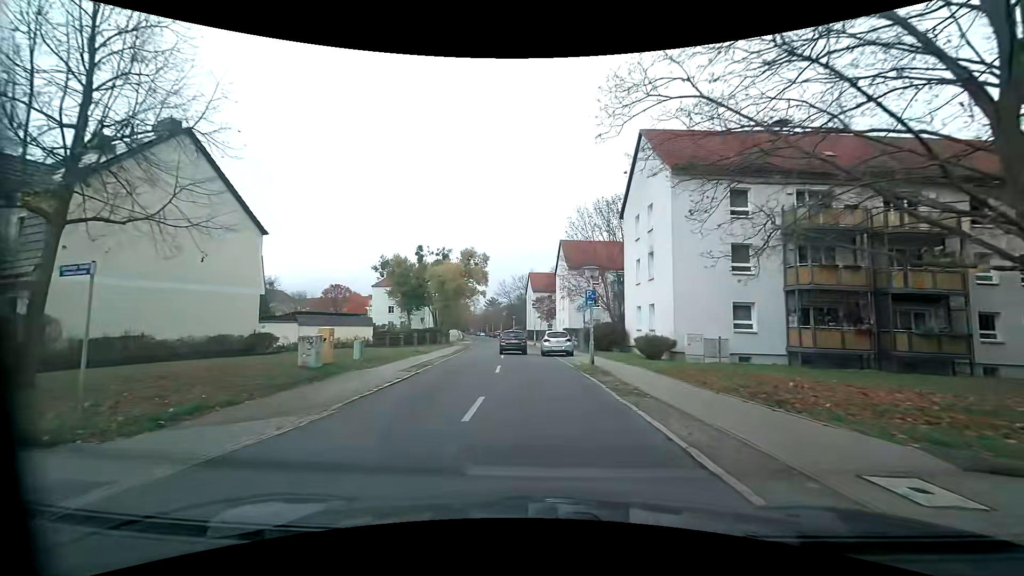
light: Day
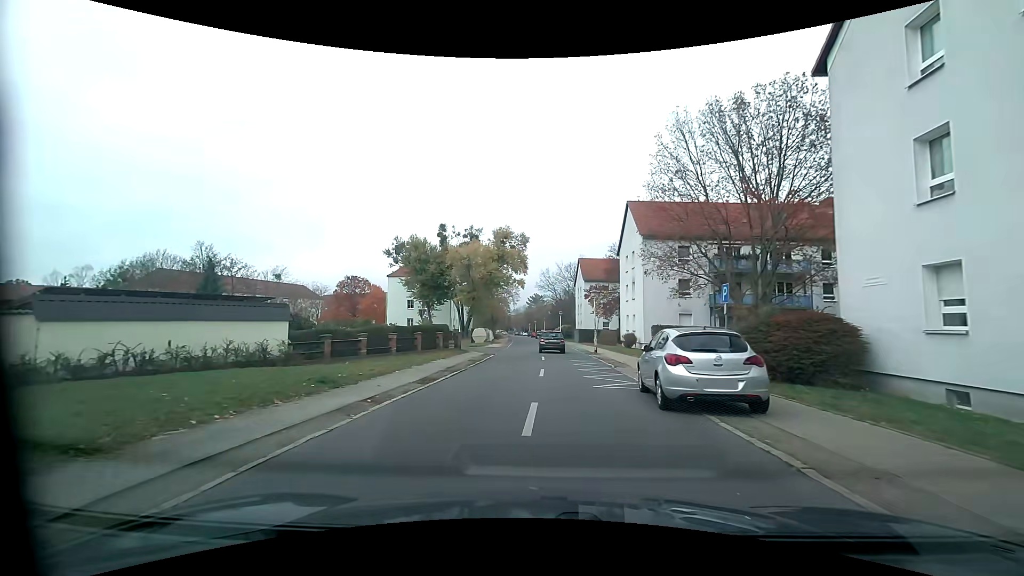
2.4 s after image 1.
(-0.9, +19.6) m; -4°
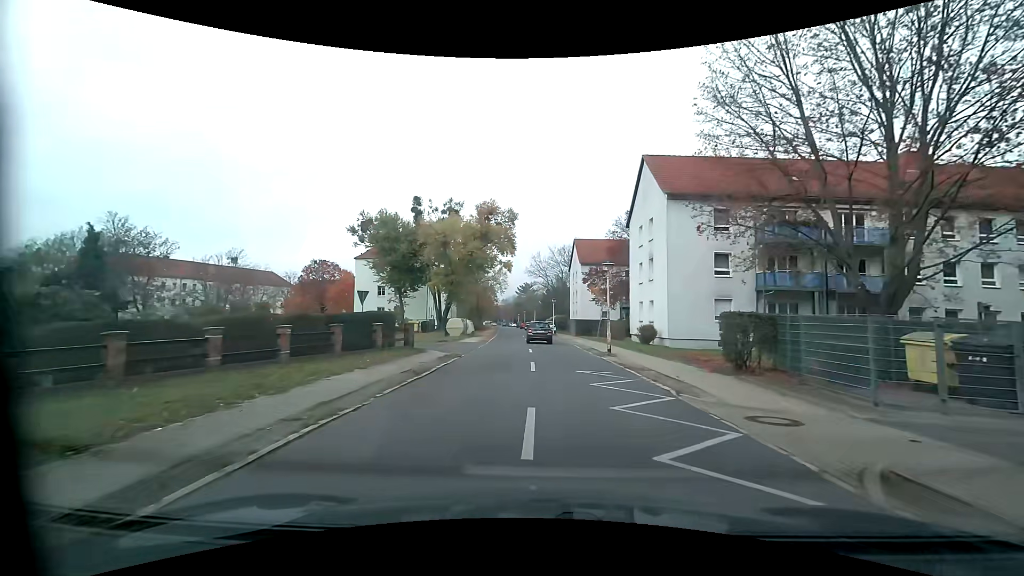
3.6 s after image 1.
(0.0, +10.6) m; +1°
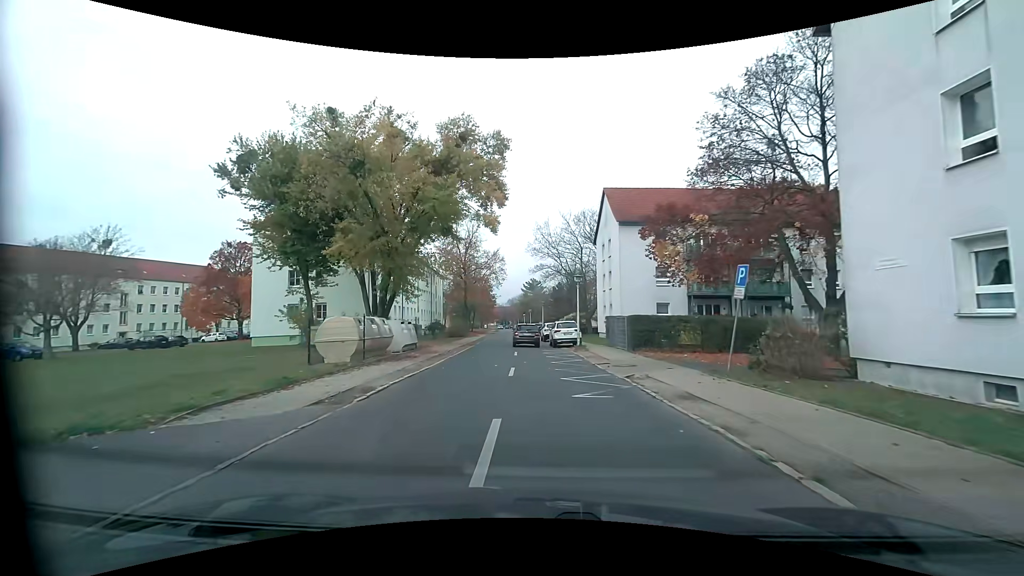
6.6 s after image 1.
(-0.3, +28.2) m; -2°
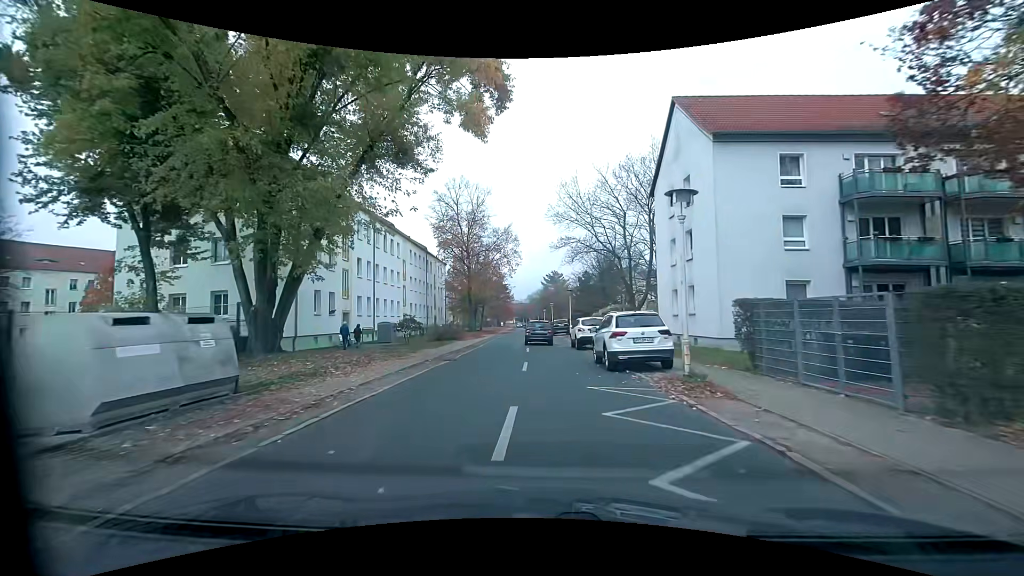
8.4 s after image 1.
(-0.3, +17.5) m; -2°
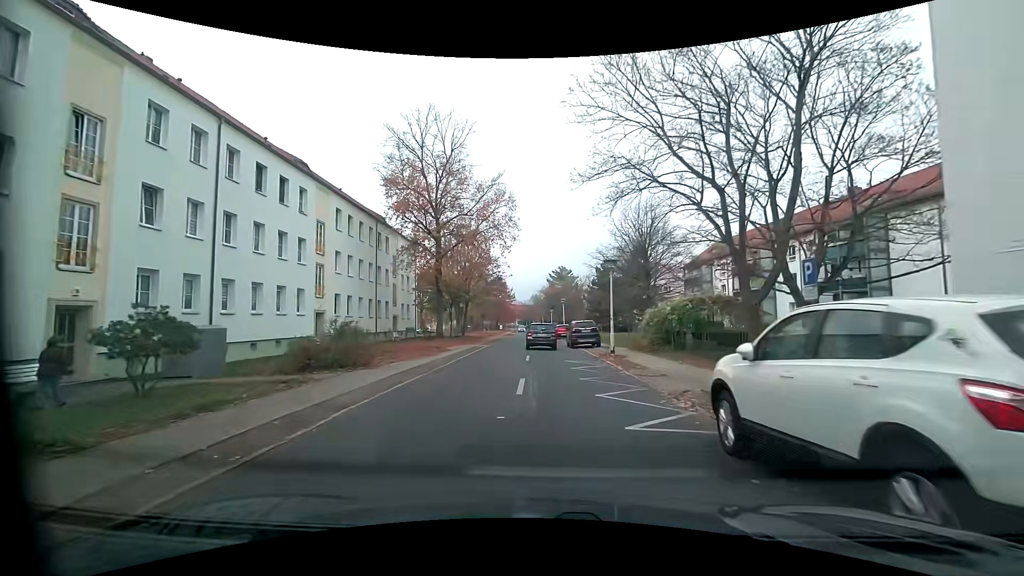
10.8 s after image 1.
(-0.2, +22.1) m; -1°
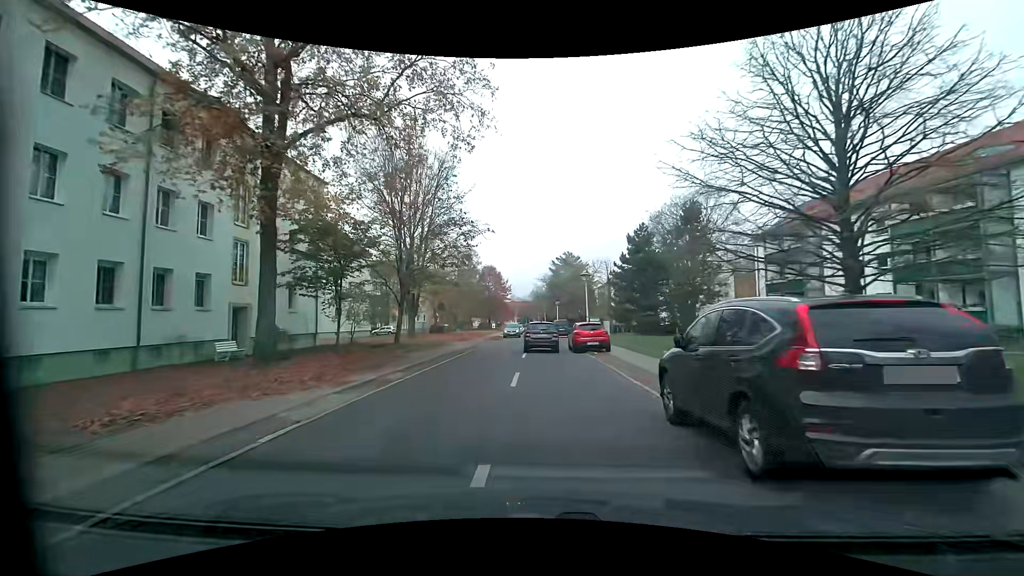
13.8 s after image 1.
(+0.1, +25.8) m; 0°
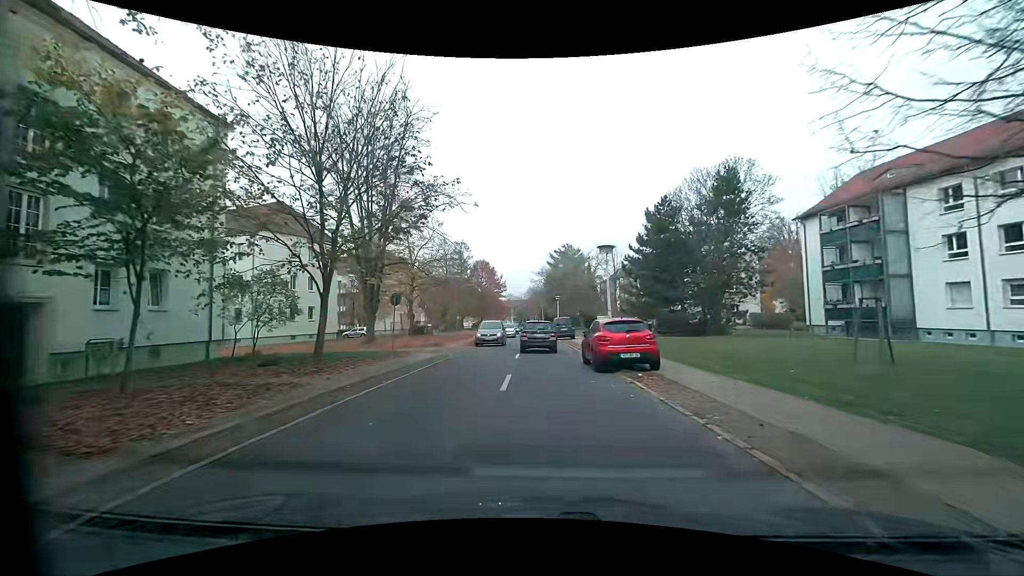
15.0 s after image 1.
(0.0, +10.0) m; 0°
(0, +10) (0, +20) (0, +30) (0, +40) (-1, +50) (-1, +60) (-1, +70) (-2, +80) (-2, +90) (-2, +100) m
